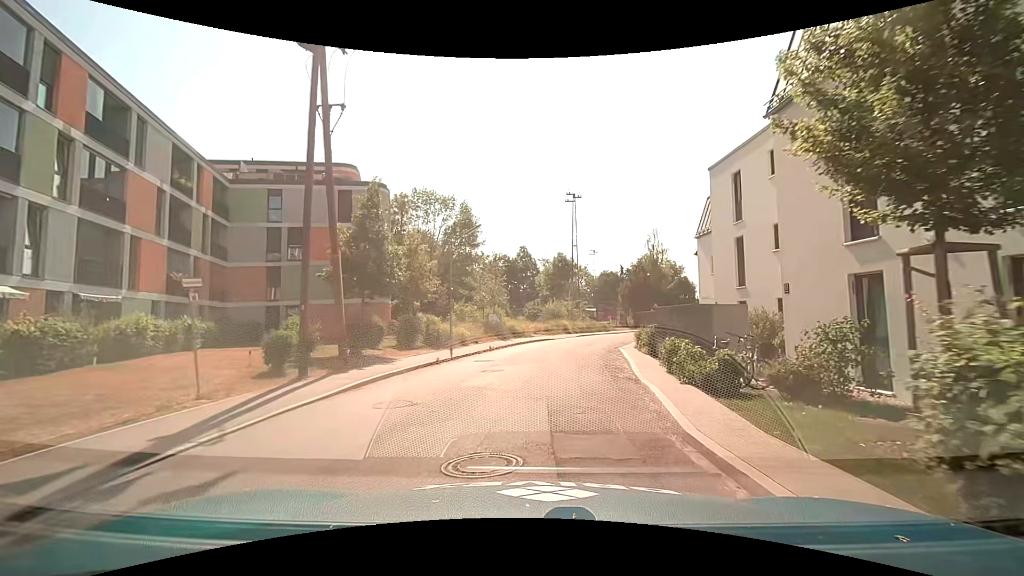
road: residential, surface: asphalt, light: Day
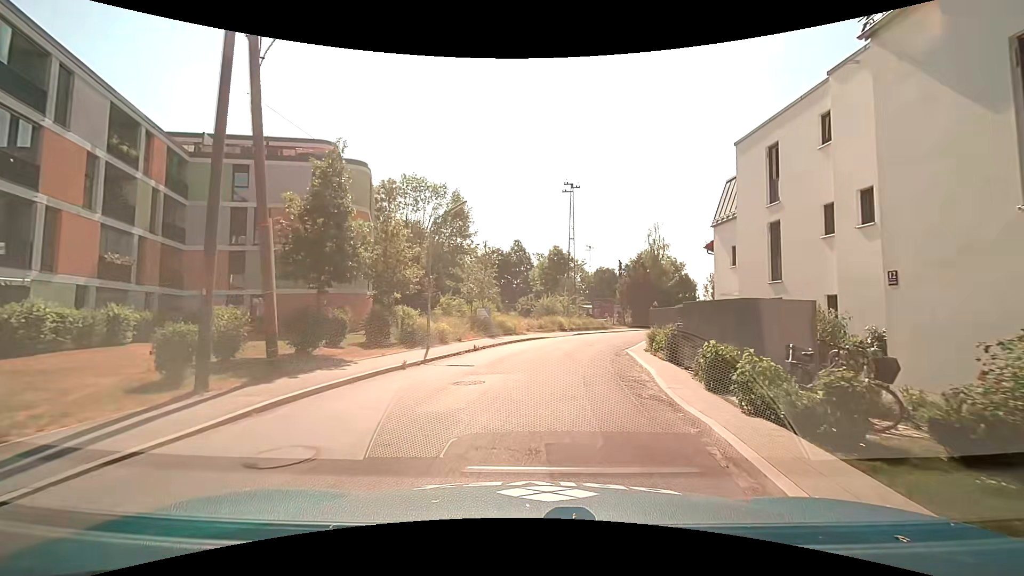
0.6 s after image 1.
(0.0, +3.7) m; 0°
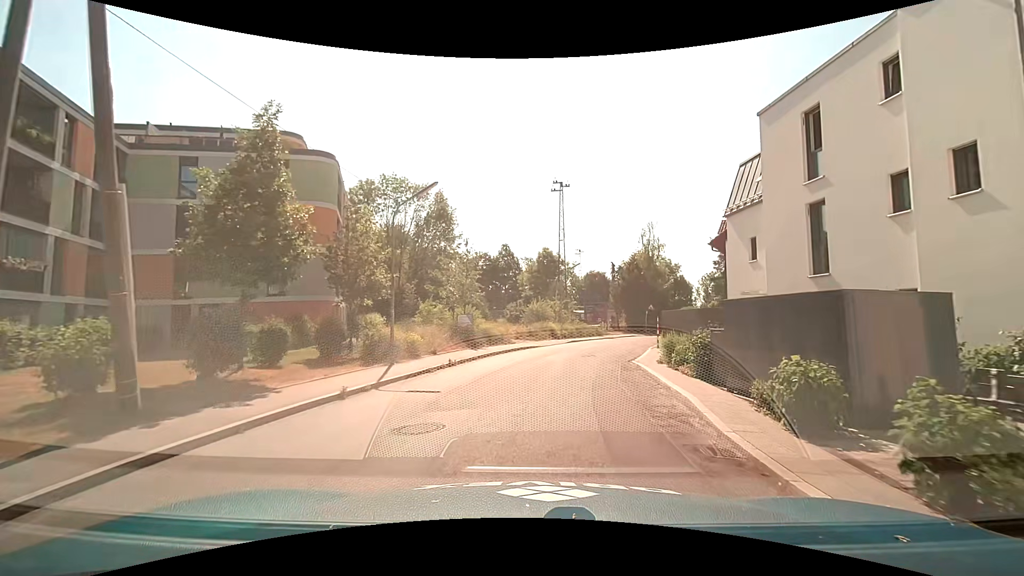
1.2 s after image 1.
(+0.1, +3.8) m; +3°
(0, +10) (+1, +20) (+4, +30) (+8, +39) (+12, +48) (+17, +57) (+21, +66) (+25, +75) (+28, +84) (+30, +94) m
